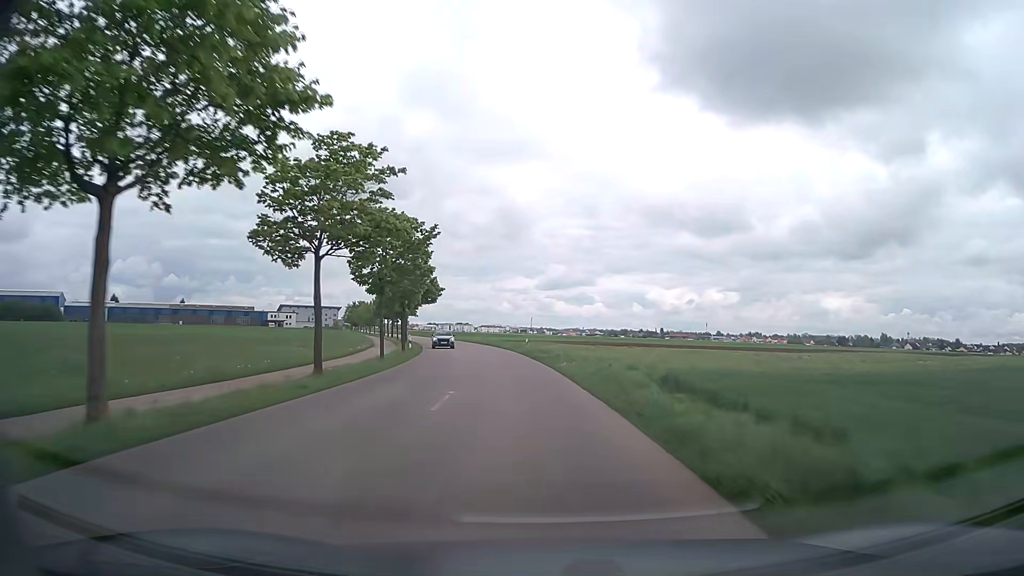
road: tertiary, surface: asphalt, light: Day
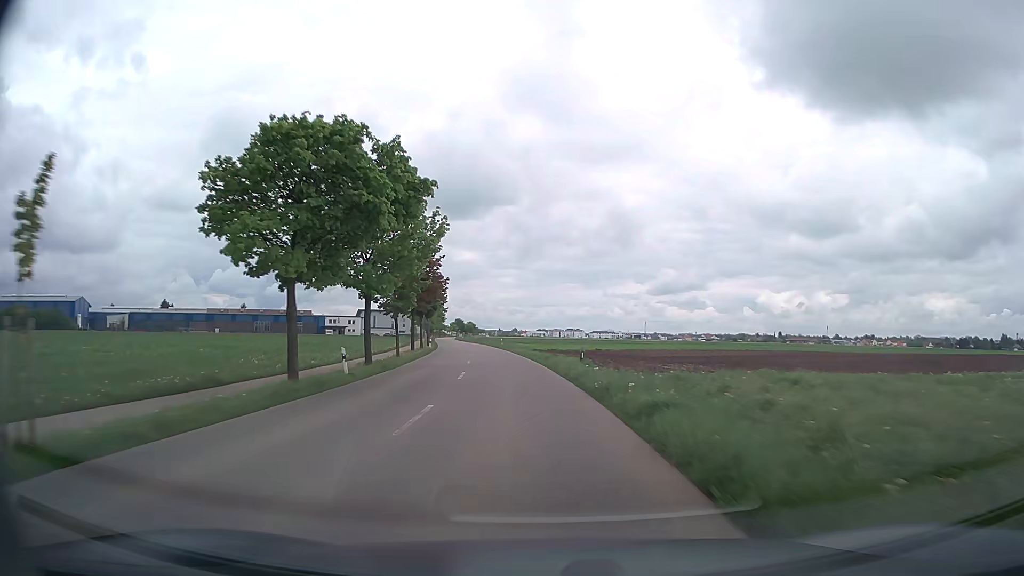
(-4.0, +51.4) m; -9°
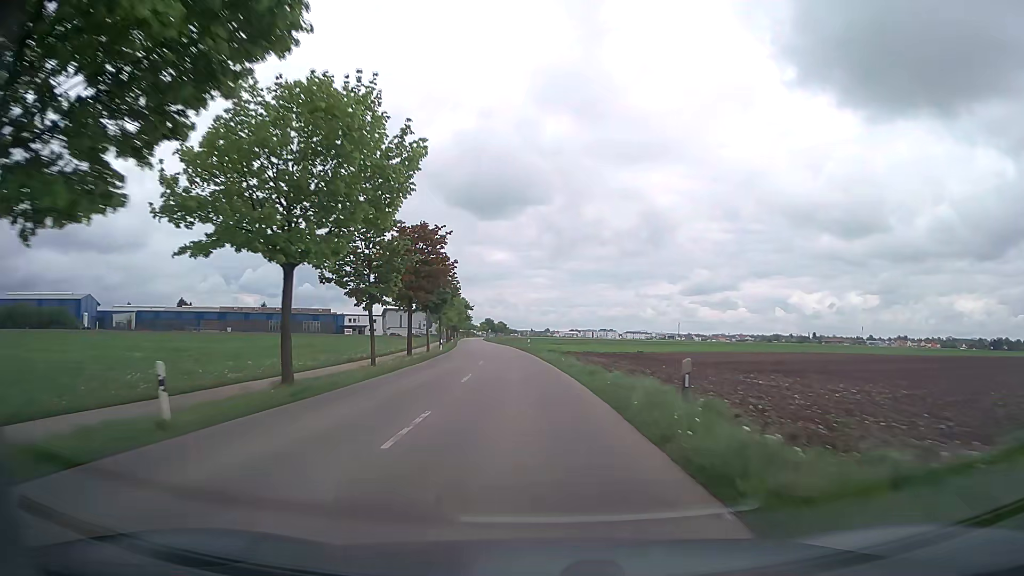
(-0.3, +13.3) m; -3°
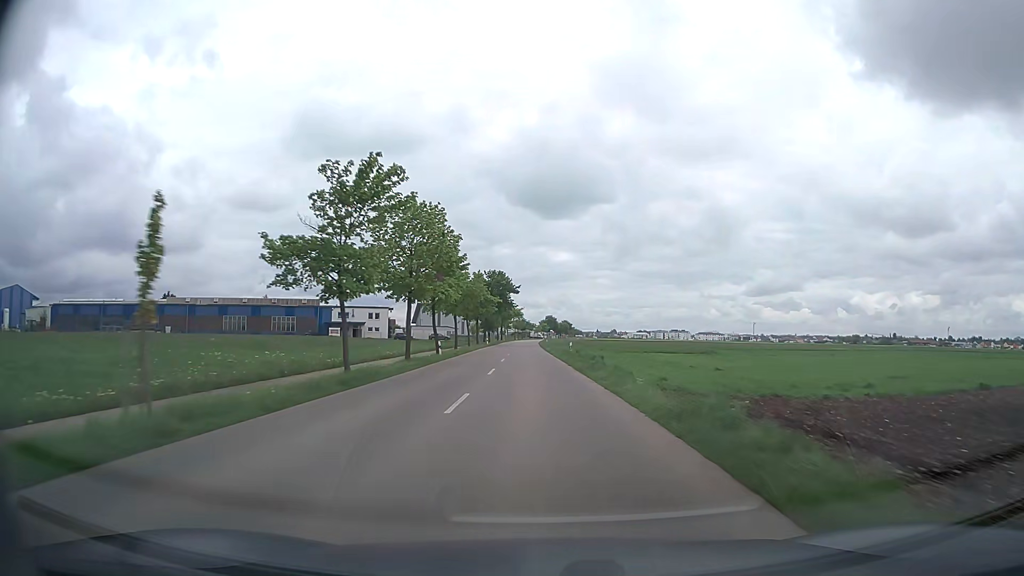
(-4.9, +68.7) m; -6°
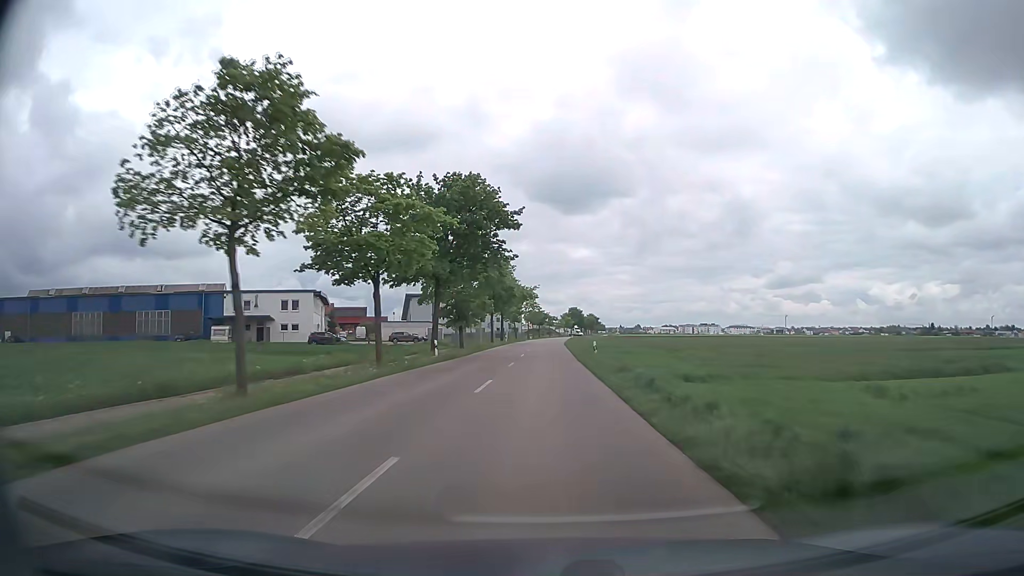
(-1.0, +56.6) m; -2°
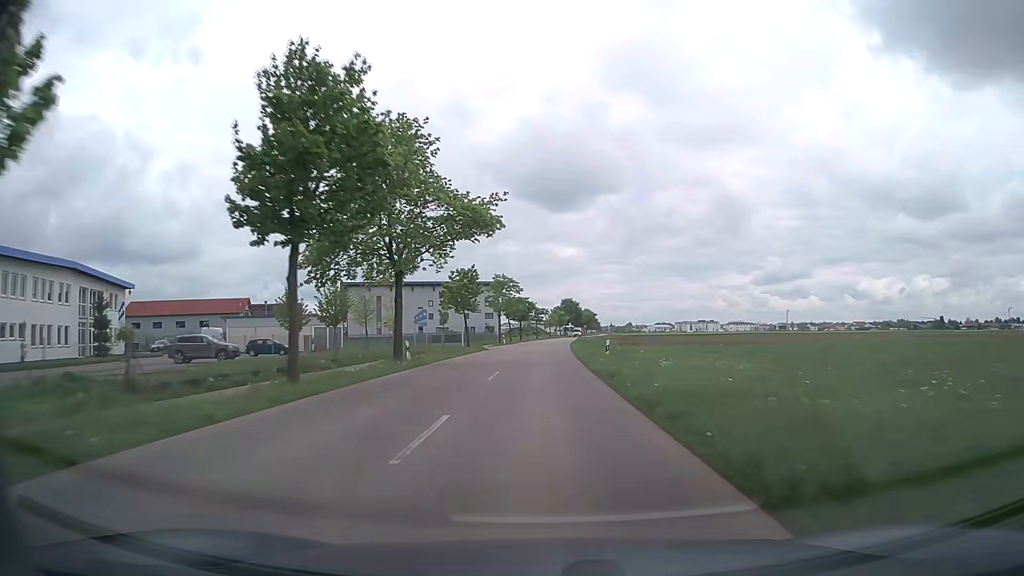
(+0.3, +56.4) m; +1°
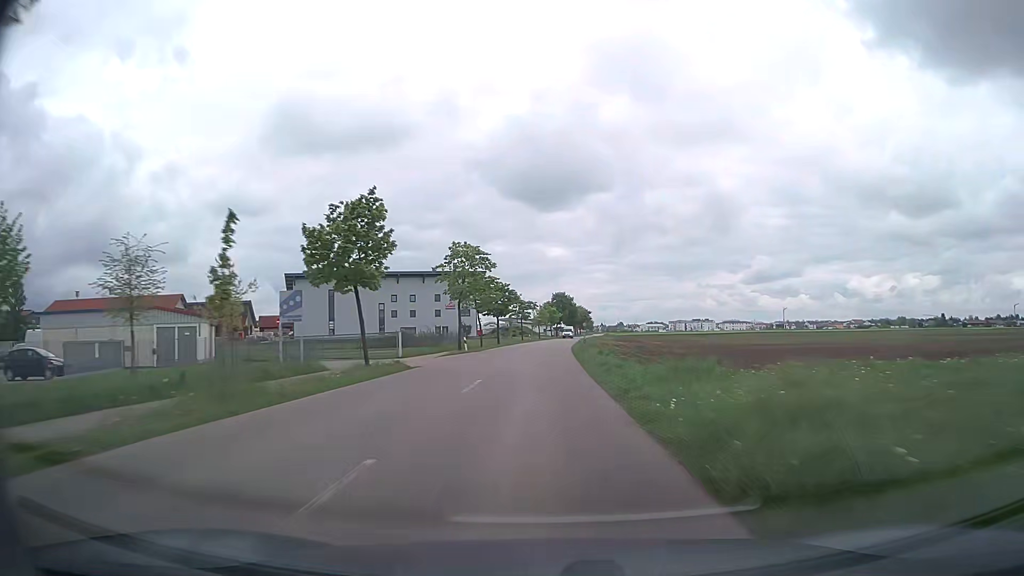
(+0.2, +27.8) m; +1°
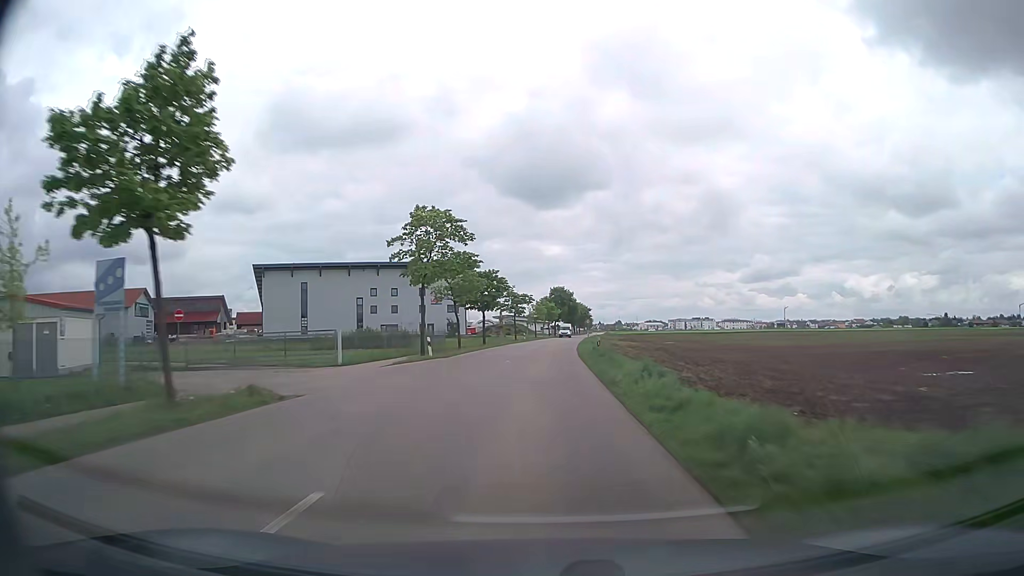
(0.0, +13.5) m; 0°
(0, +10) (0, +20) (0, +30) (+1, +40) (+1, +50) (+1, +60) (+2, +70) (+3, +80) (+4, +90) (+5, +100) m
